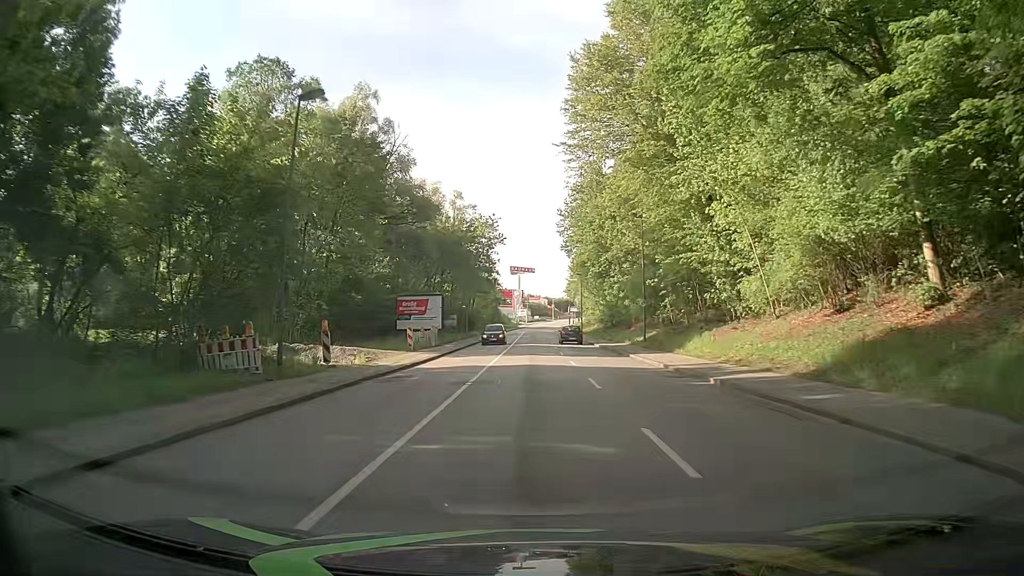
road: tertiary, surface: asphalt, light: Day
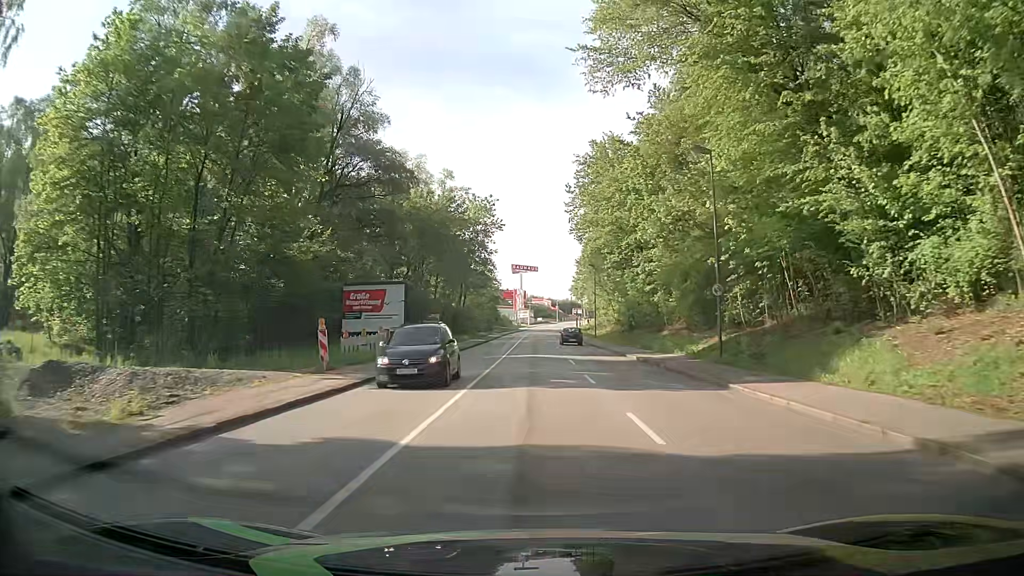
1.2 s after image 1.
(-0.1, +16.2) m; 0°
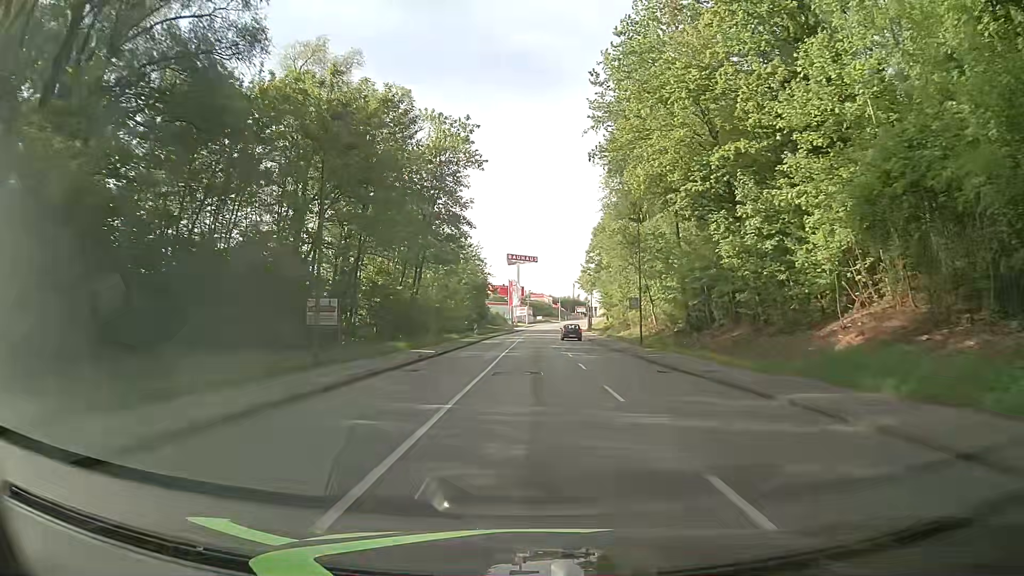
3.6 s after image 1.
(-0.2, +31.8) m; -1°
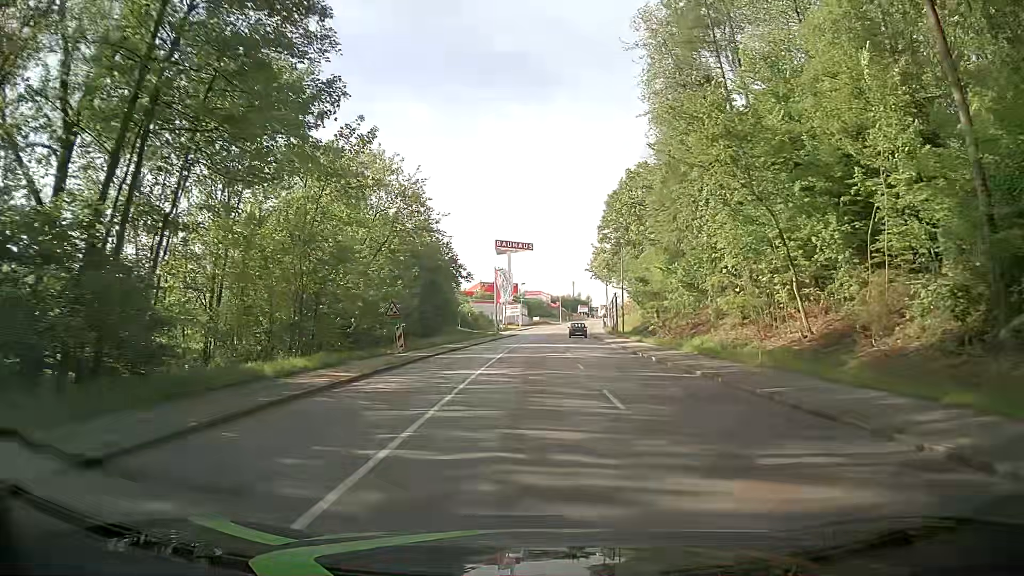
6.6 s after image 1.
(+0.5, +37.1) m; +2°
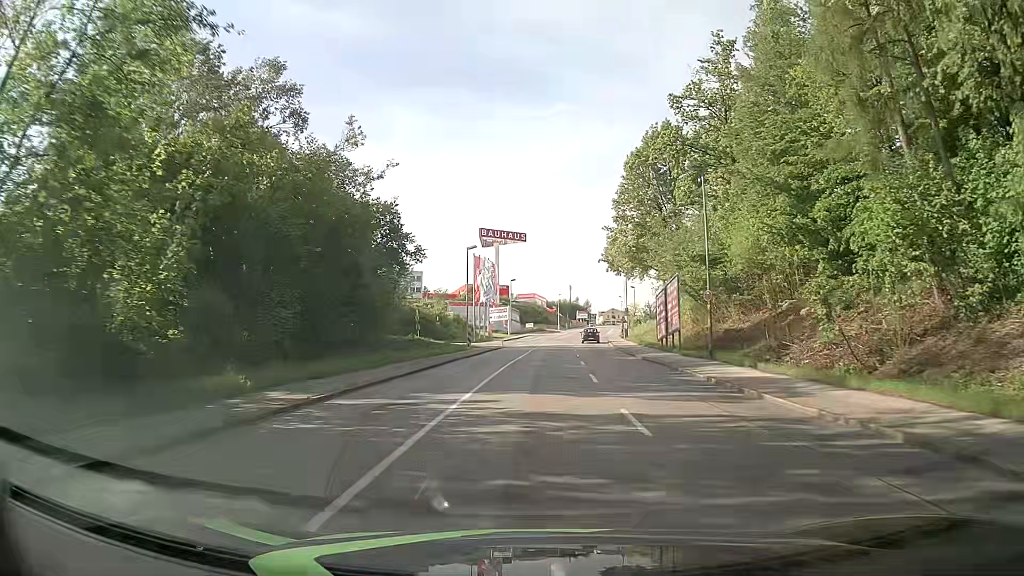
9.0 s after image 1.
(-0.6, +29.4) m; -1°
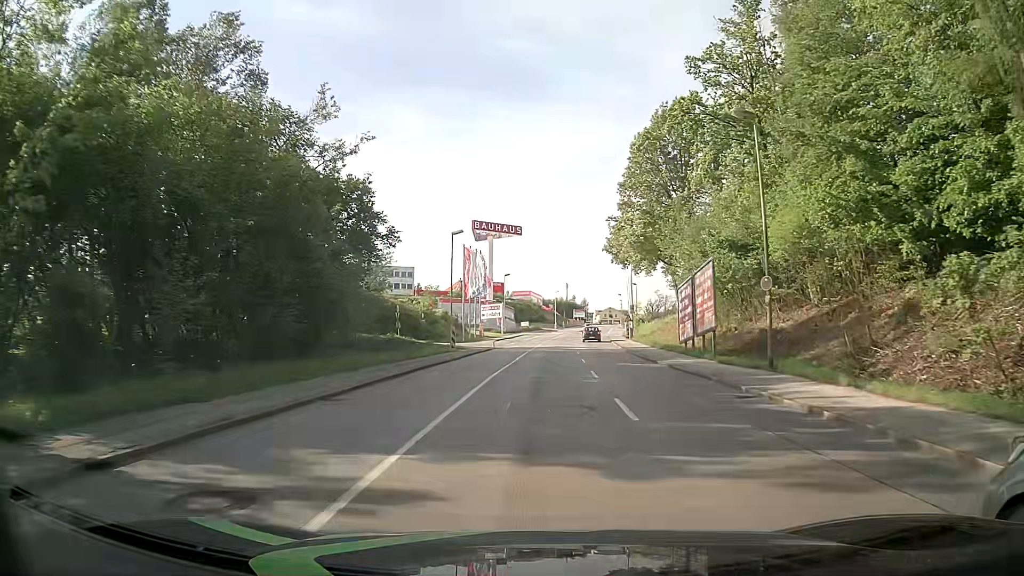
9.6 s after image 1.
(0.0, +7.5) m; 0°
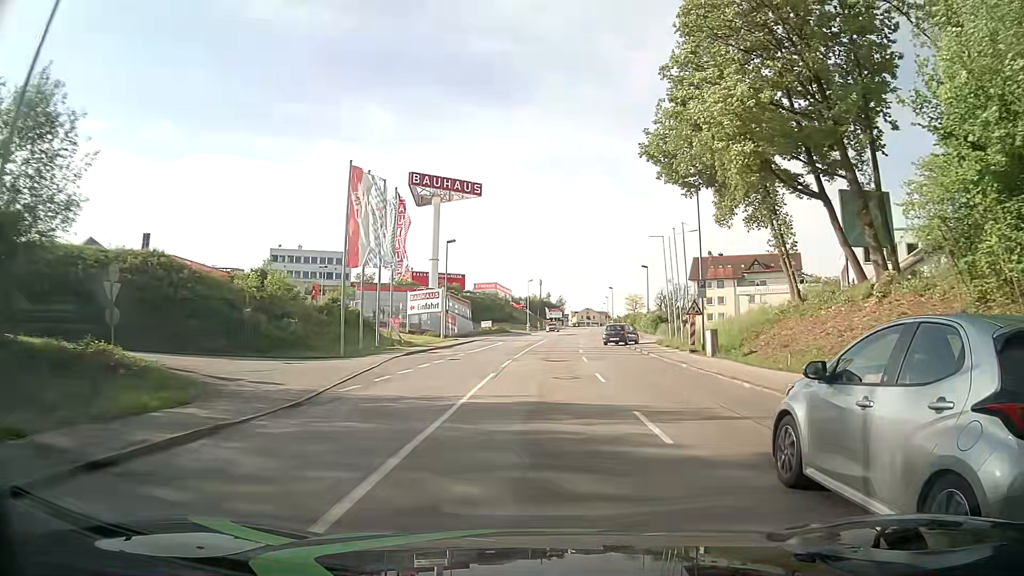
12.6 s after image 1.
(+1.0, +38.5) m; +3°
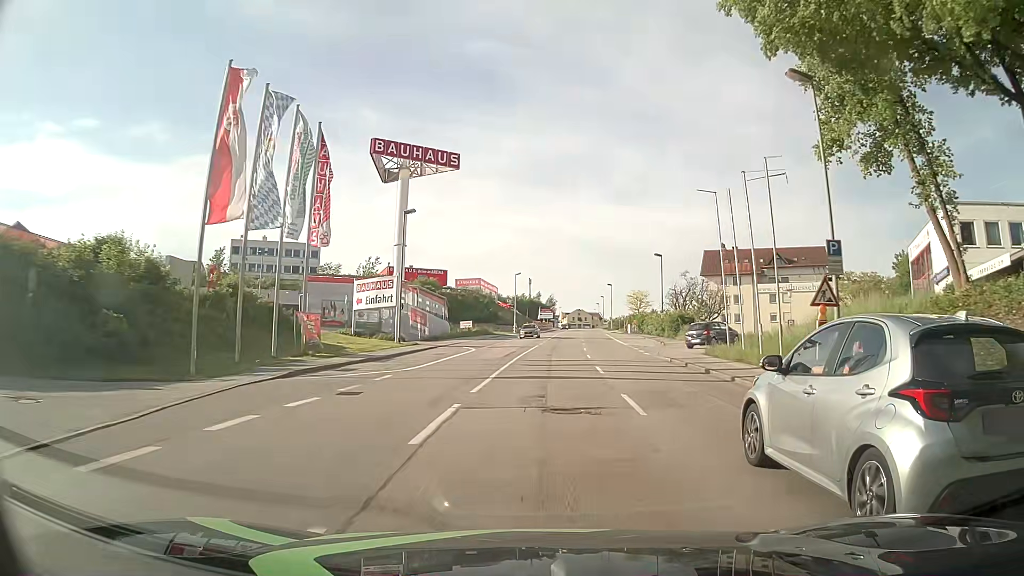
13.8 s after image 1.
(+0.2, +15.6) m; +1°
